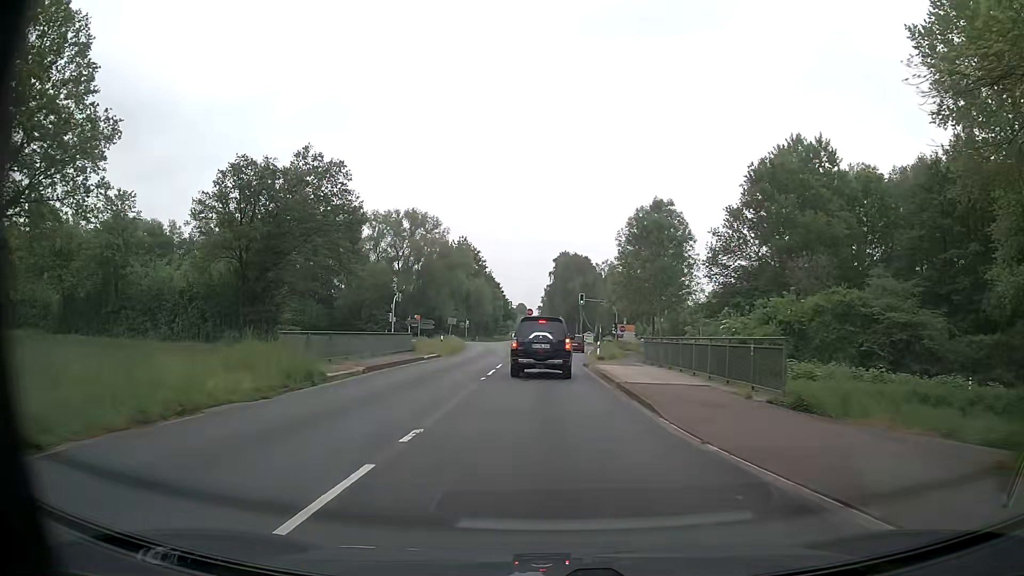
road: secondary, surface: asphalt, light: Day
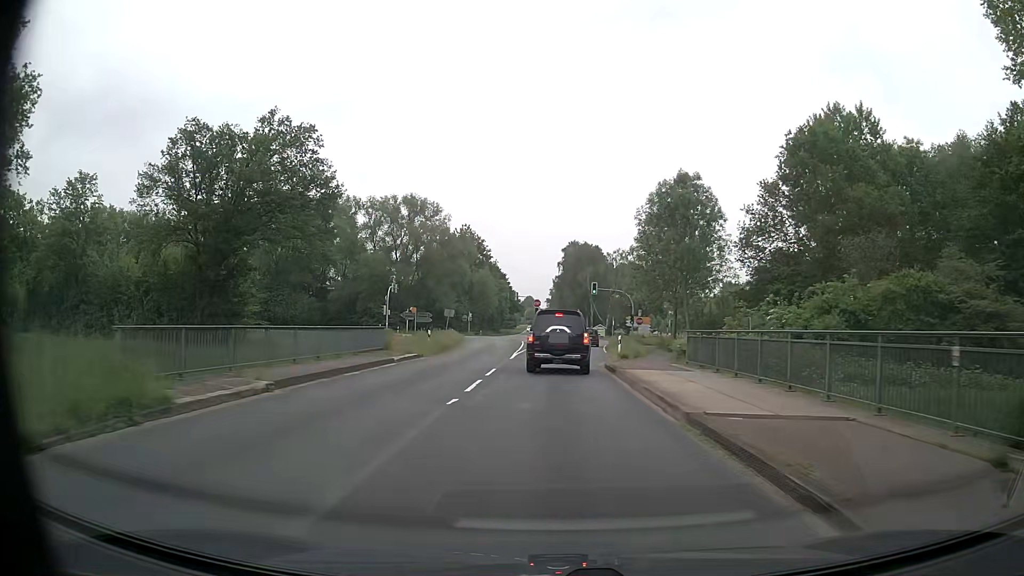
(0.0, +7.9) m; 0°
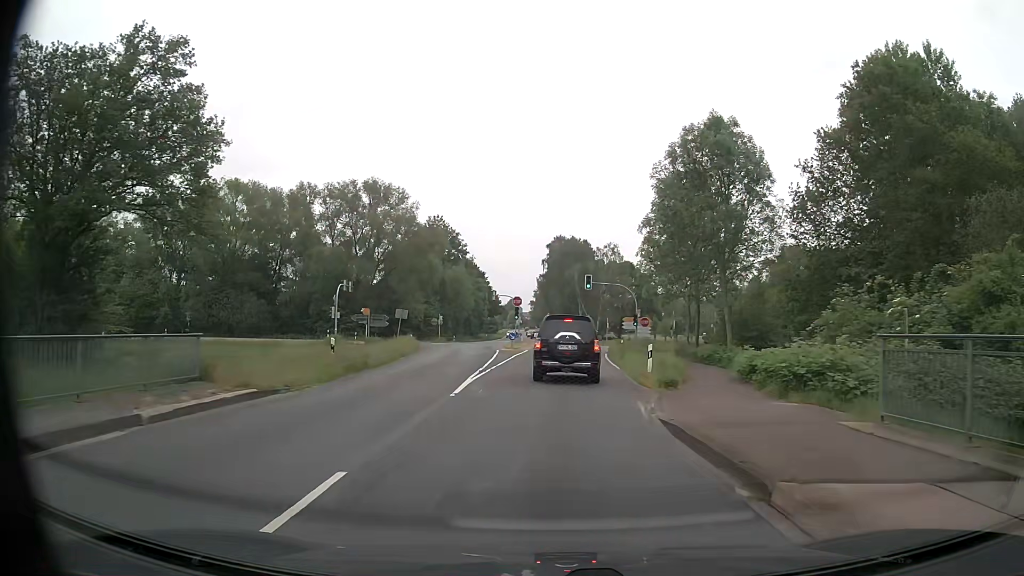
(0.0, +14.9) m; +1°
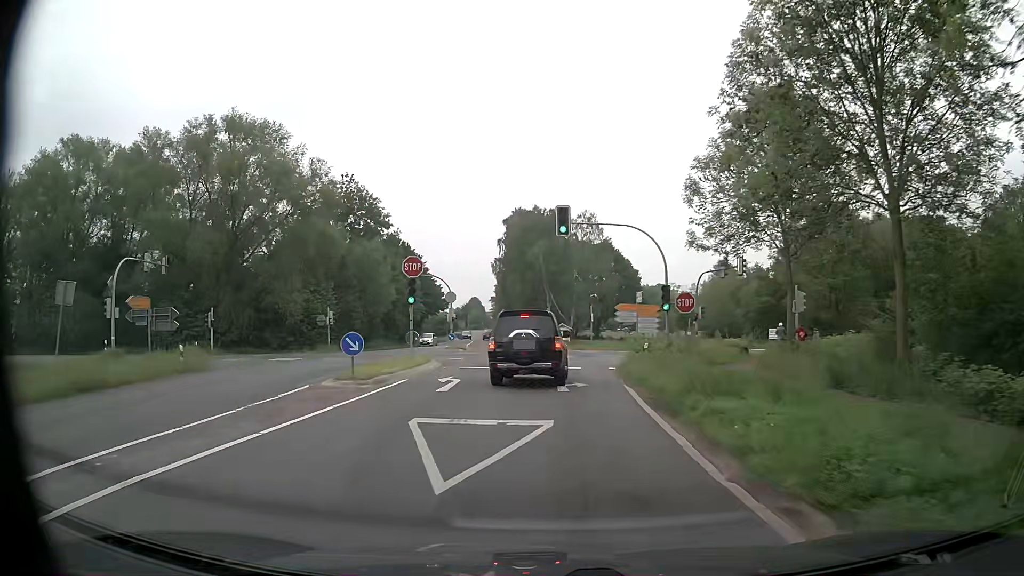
(+1.5, +32.8) m; +3°
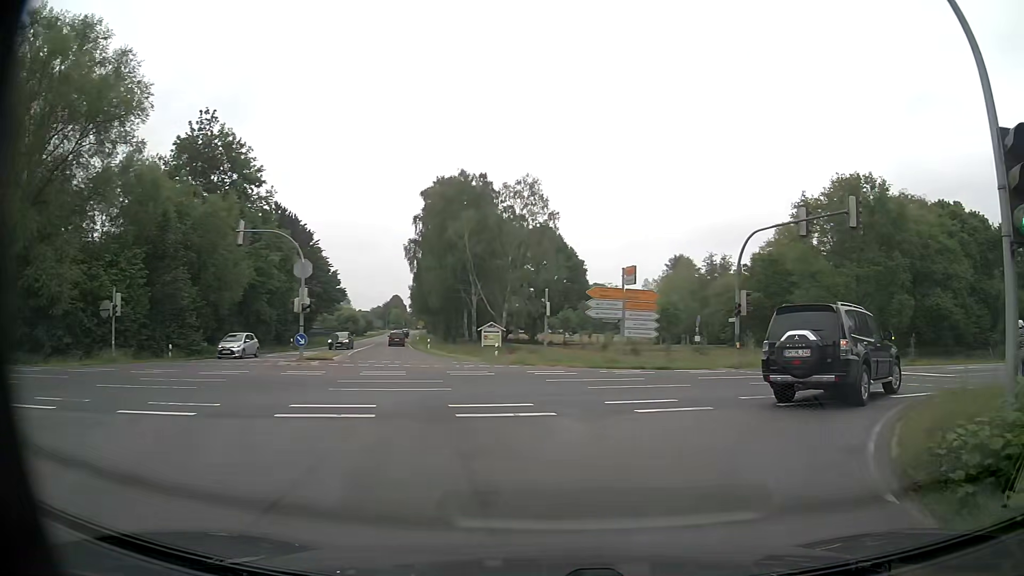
(-0.1, +24.1) m; +5°
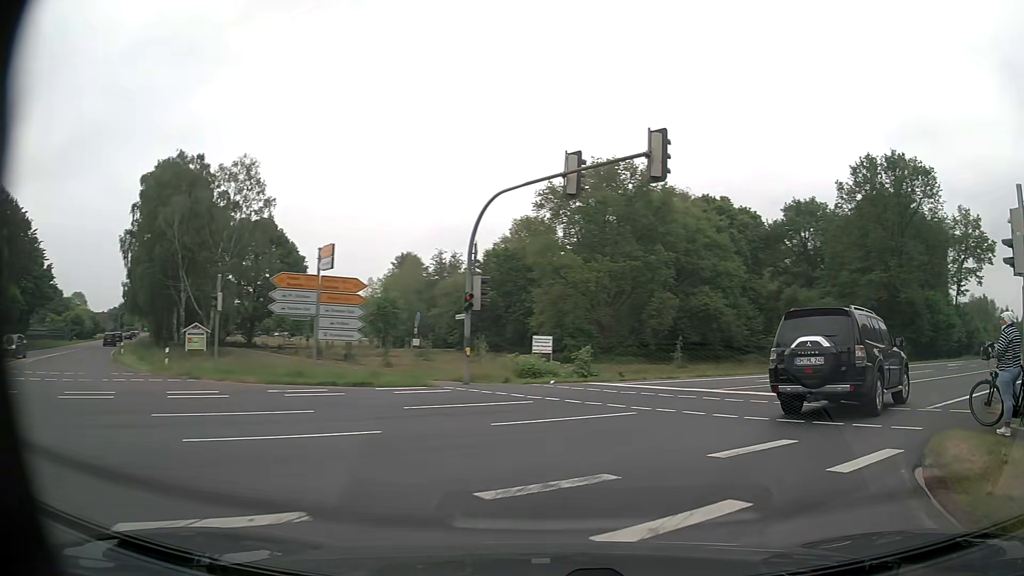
(+1.6, +8.5) m; +22°
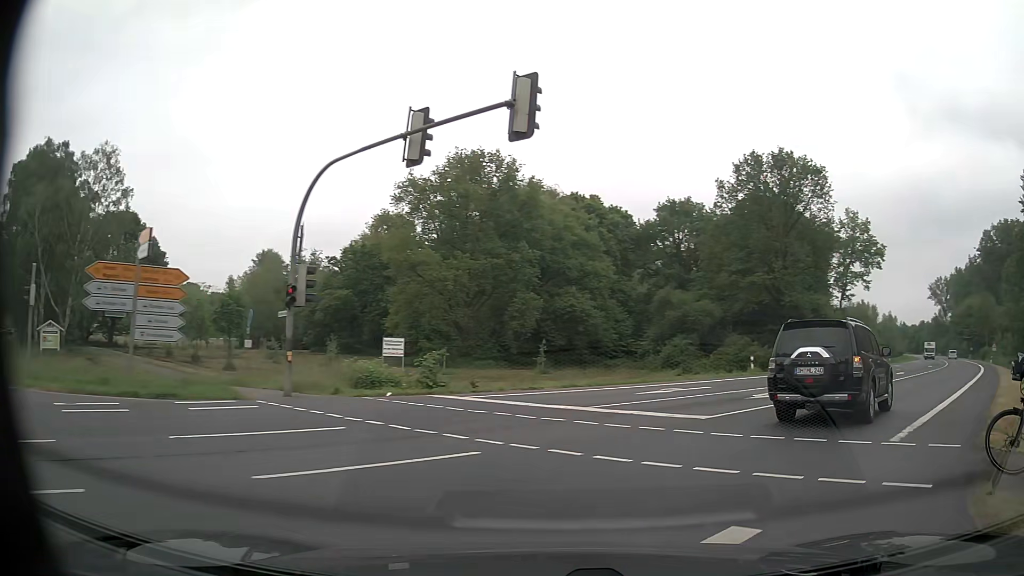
(+0.4, +3.9) m; +11°
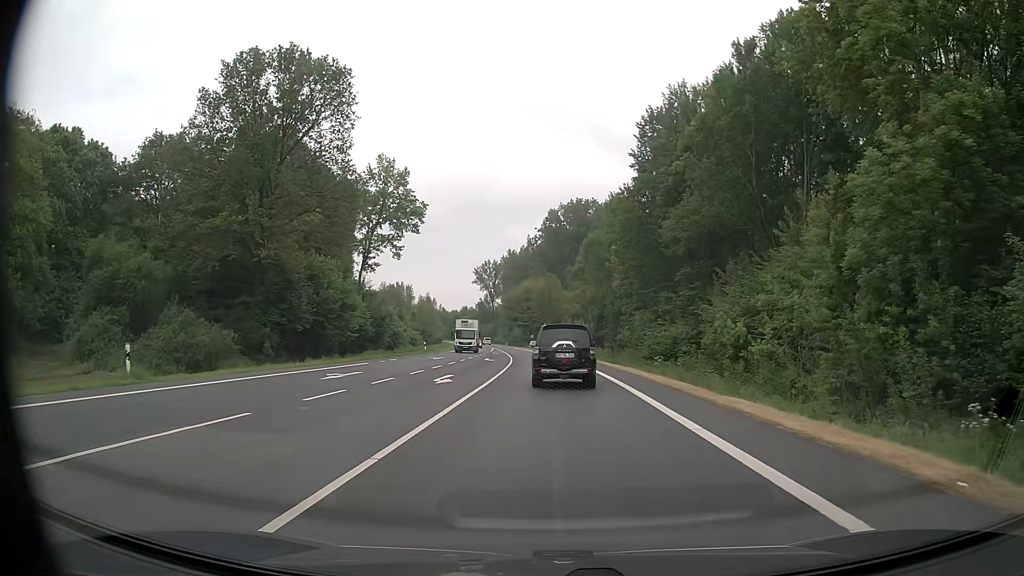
(+10.5, +19.9) m; +41°
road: primary
